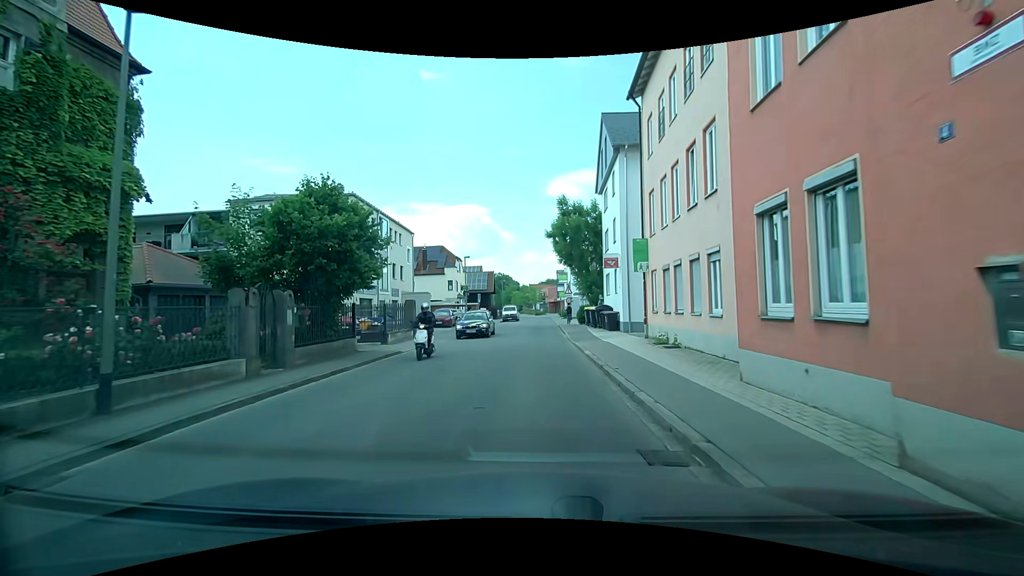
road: residential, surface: asphalt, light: Day
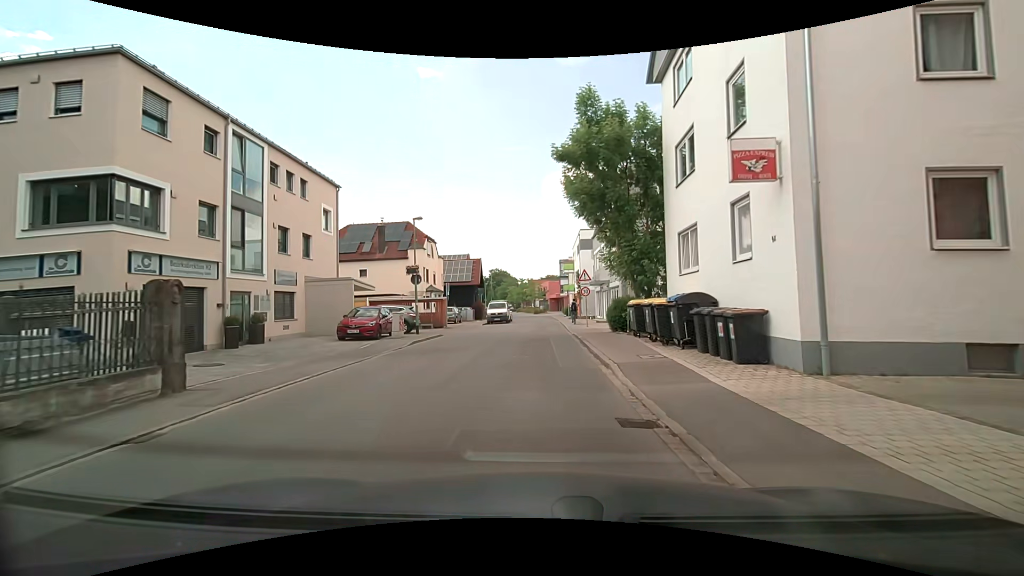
(0.0, +18.2) m; 0°
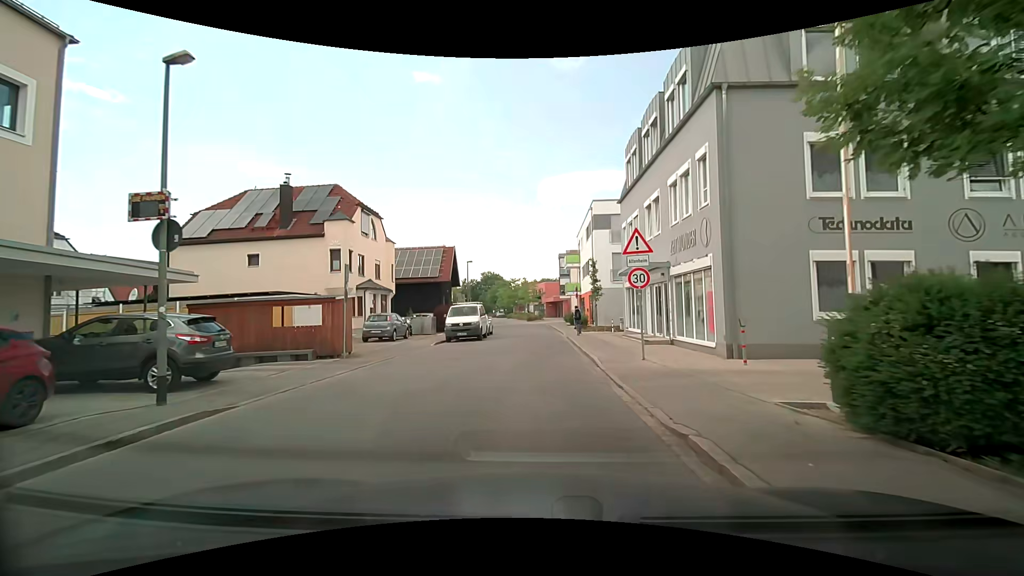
(-0.1, +17.5) m; 0°
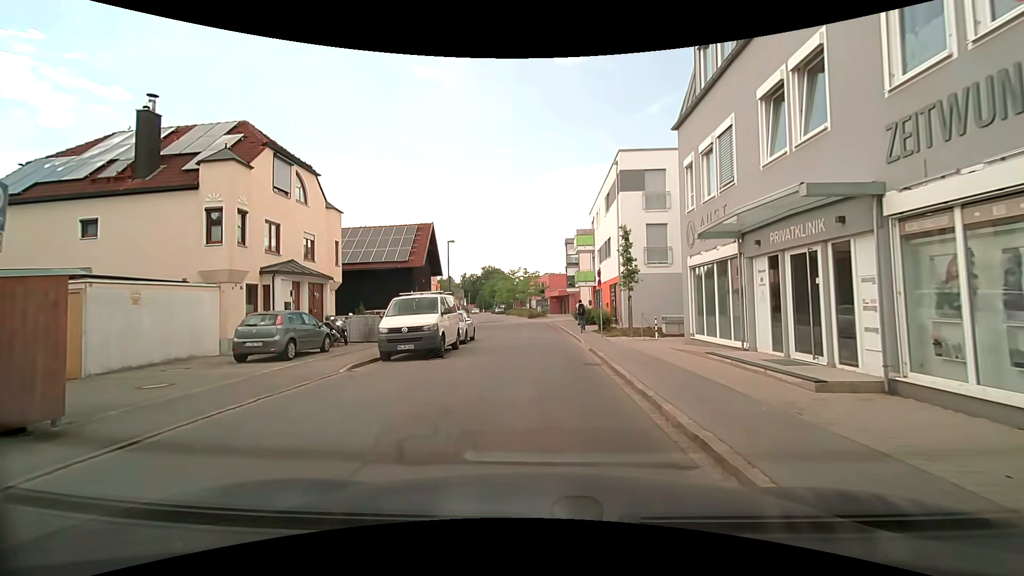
(+0.1, +11.2) m; 0°
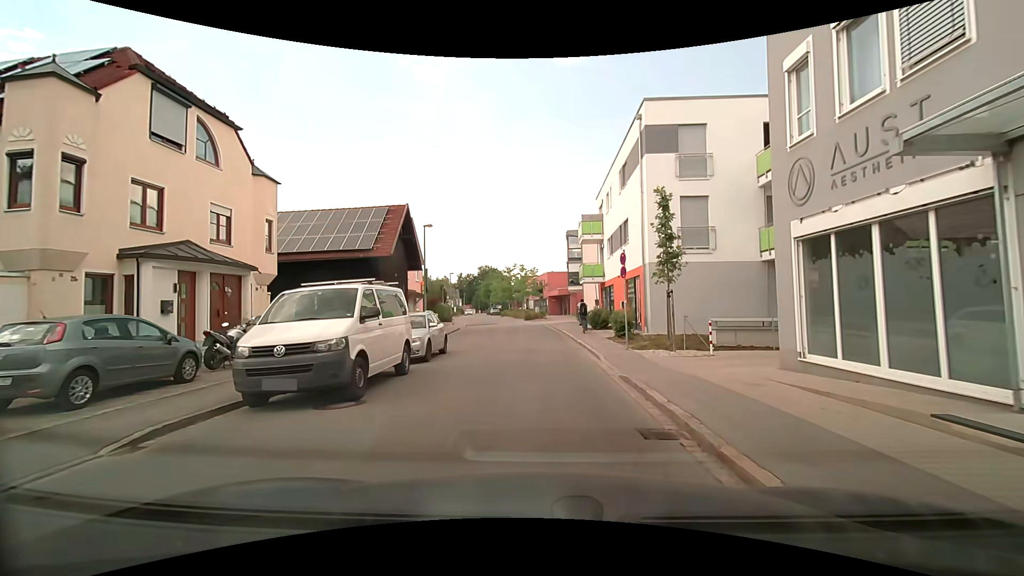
(0.0, +6.9) m; -1°
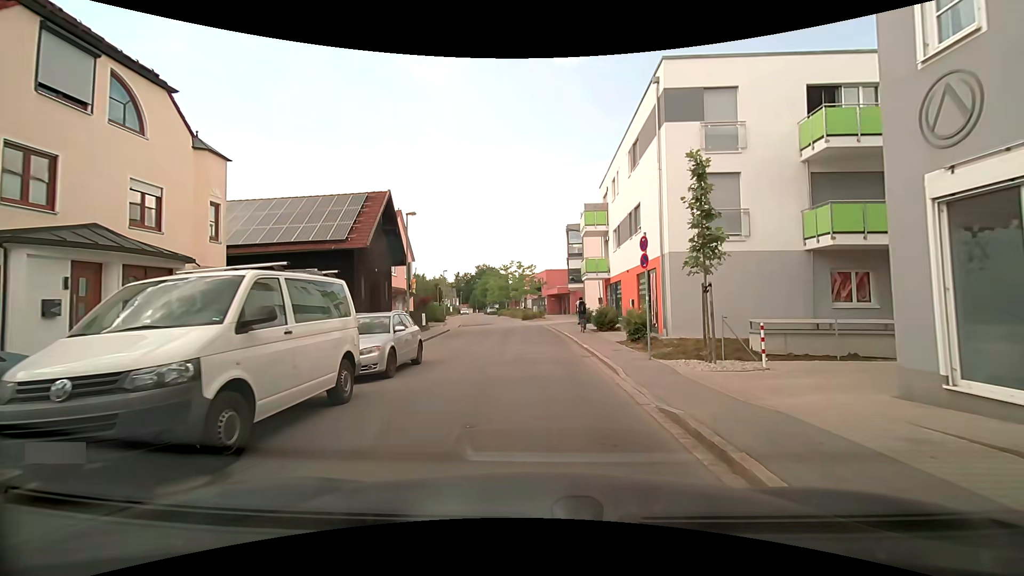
(0.0, +3.4) m; +1°
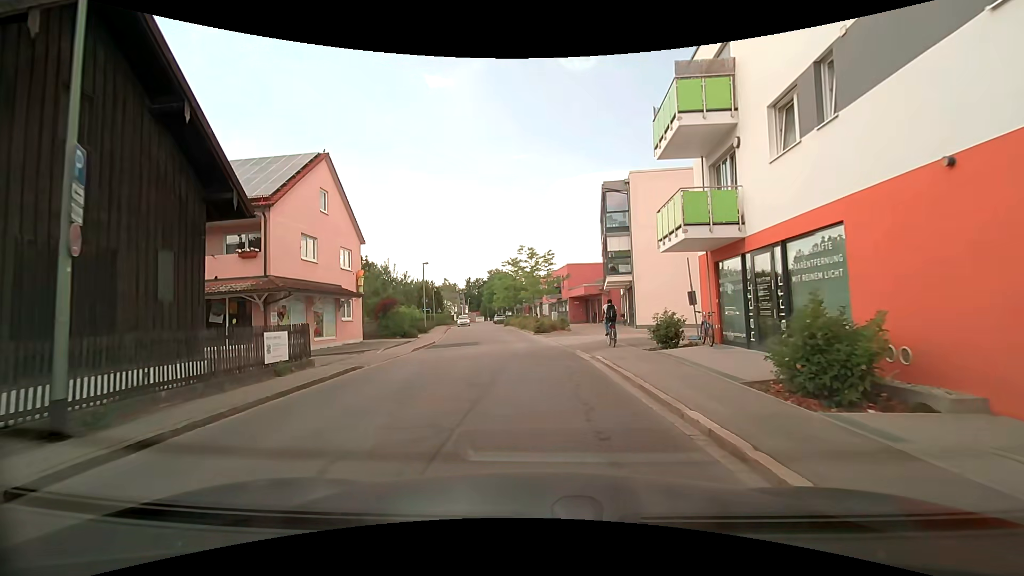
(-0.3, +19.0) m; -1°
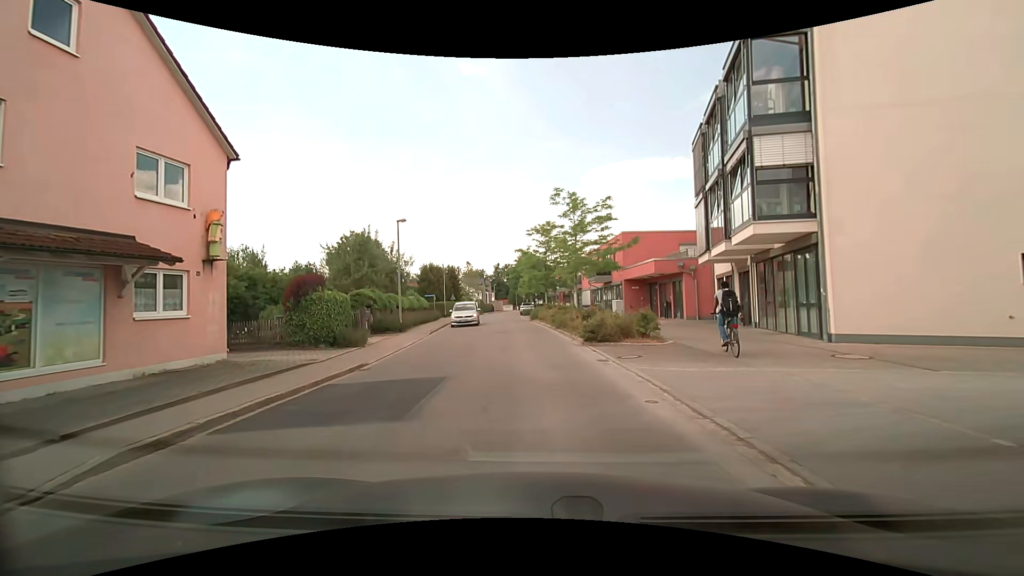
(-0.6, +17.4) m; -3°
(0, +10) (-1, +20) (-2, +30) (-3, +40) (-4, +50) (-5, +60) (-6, +70) (-6, +80) (-6, +90) (-7, +100) m
